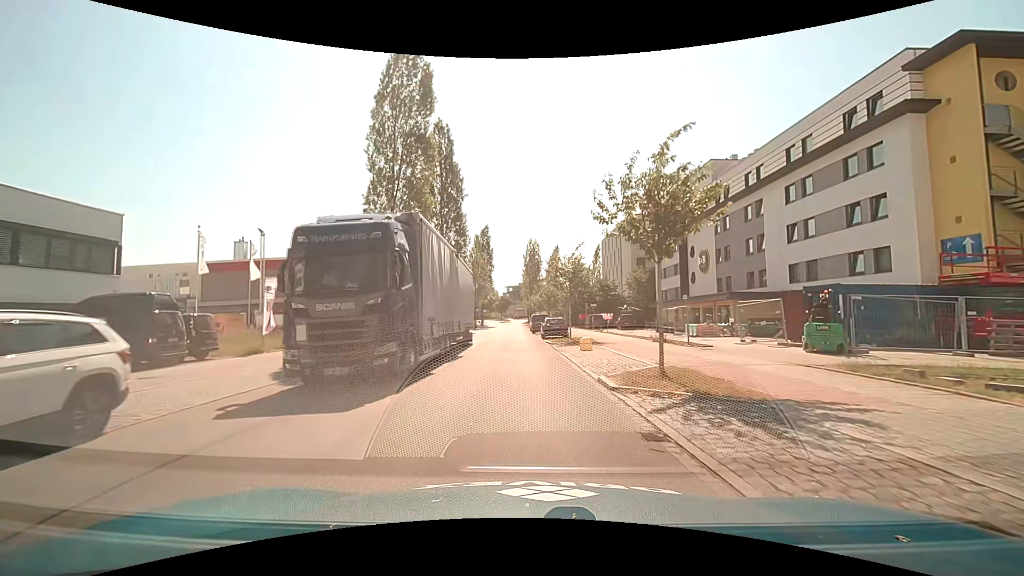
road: residential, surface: asphalt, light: Day
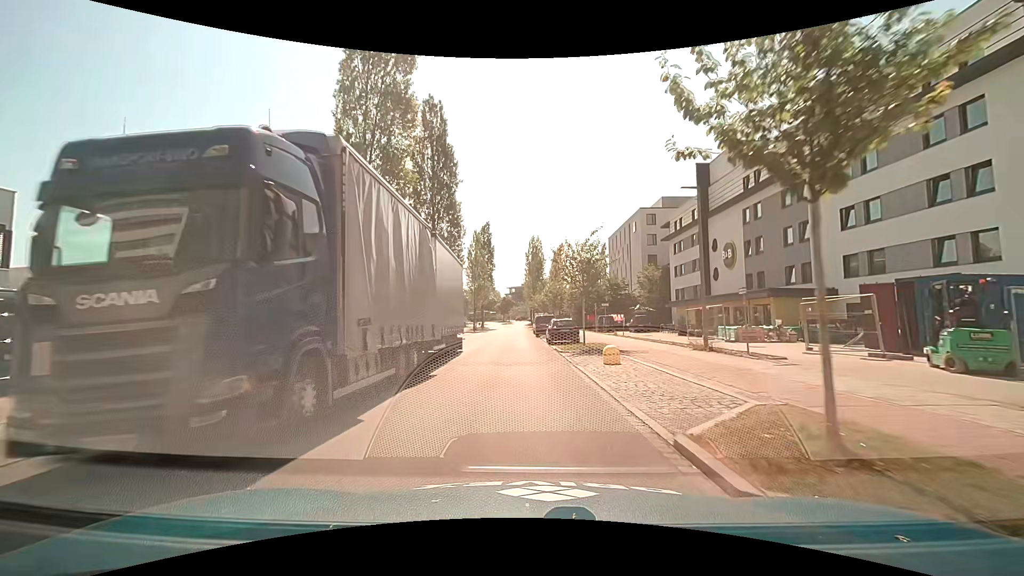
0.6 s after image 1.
(0.0, +5.5) m; -1°
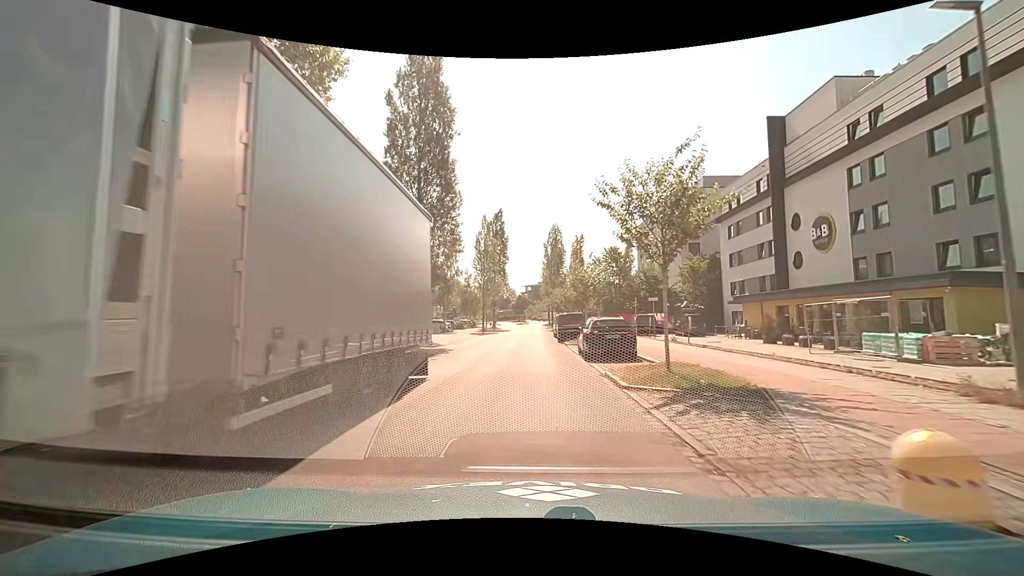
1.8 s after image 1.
(-0.2, +11.1) m; -1°
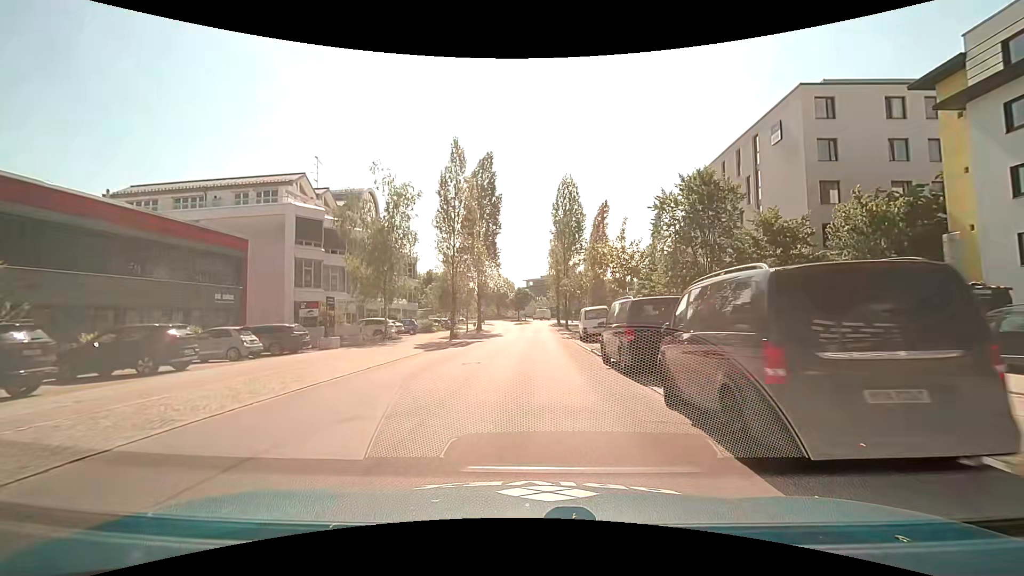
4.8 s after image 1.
(-0.3, +27.9) m; 0°
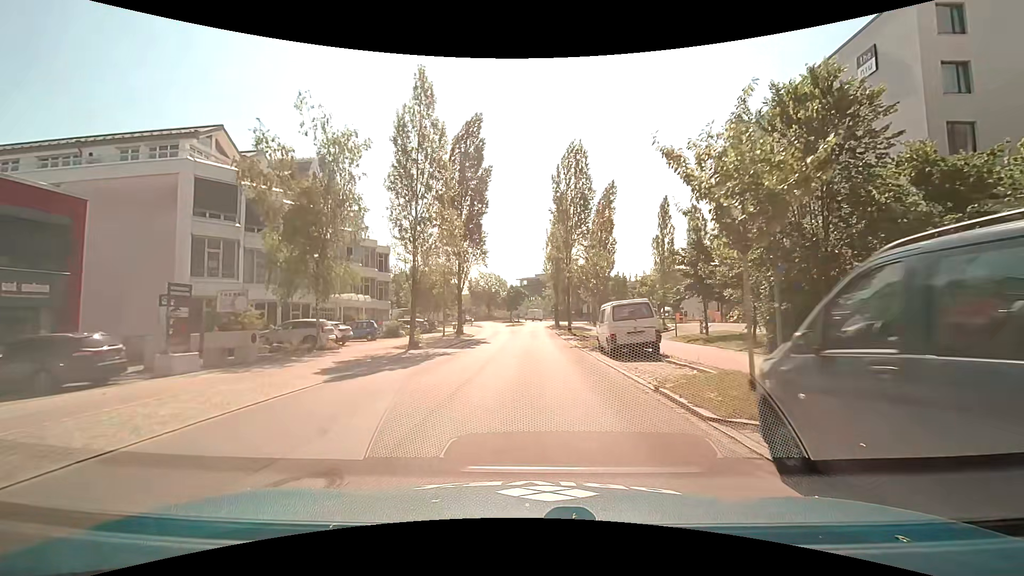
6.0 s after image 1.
(-0.1, +11.3) m; 0°
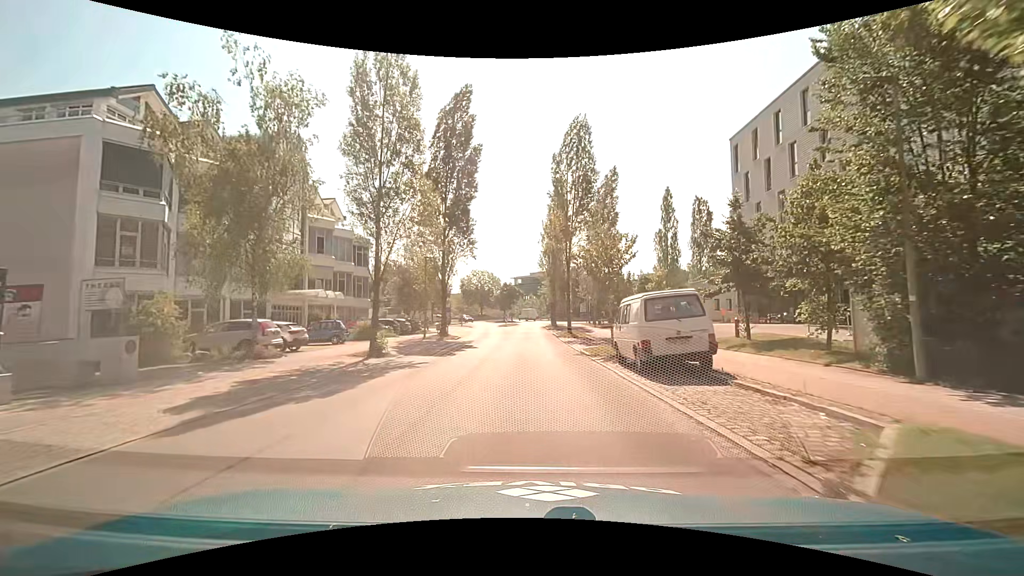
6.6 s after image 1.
(+0.1, +5.7) m; +1°
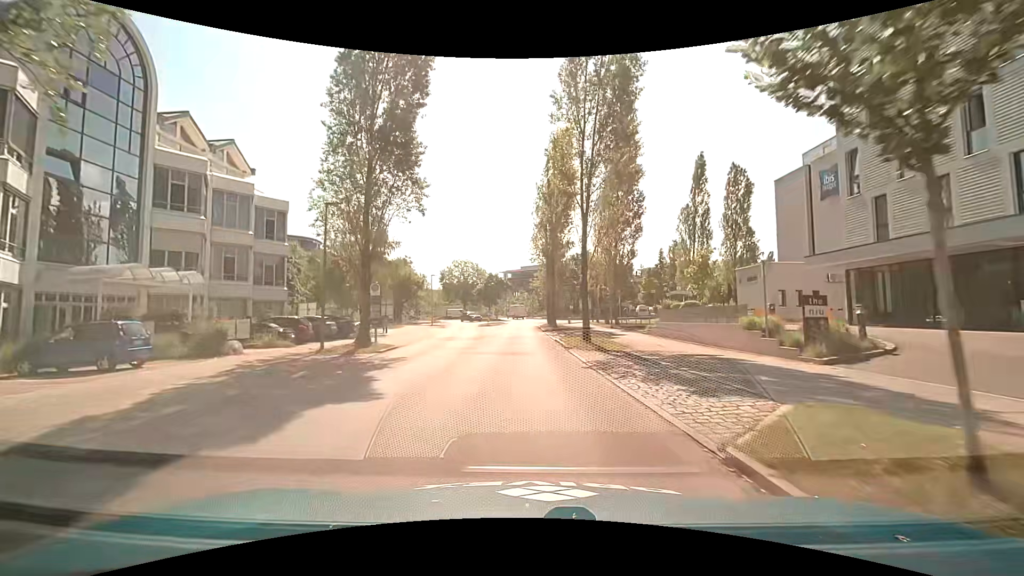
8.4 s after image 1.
(+0.2, +16.8) m; +1°
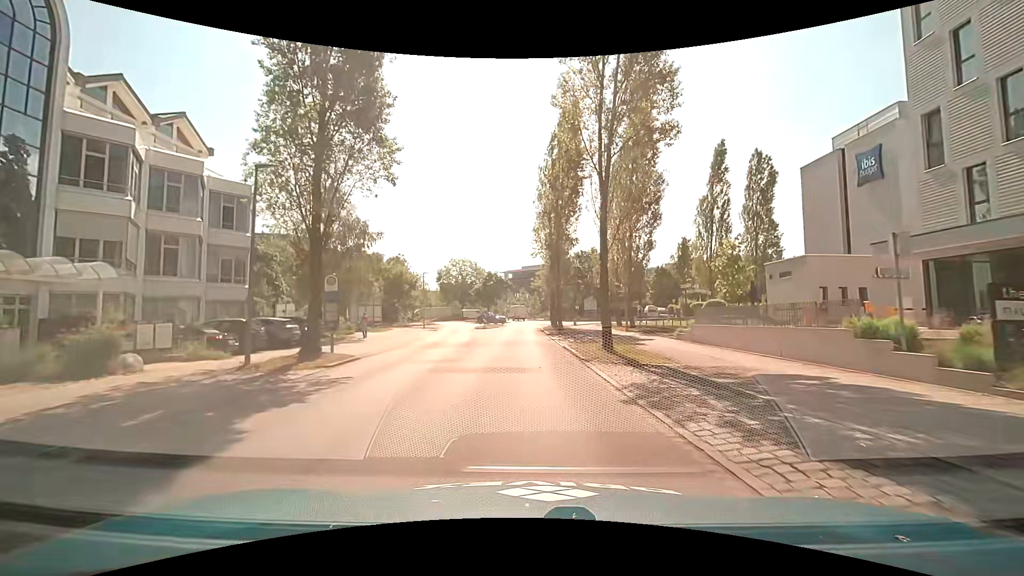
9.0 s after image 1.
(0.0, +5.4) m; -1°
